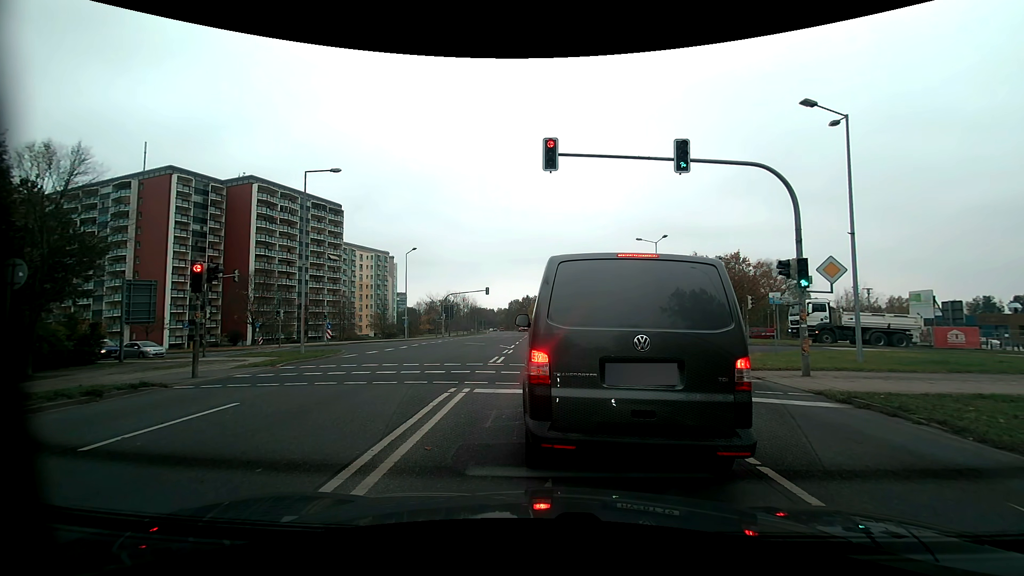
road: secondary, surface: asphalt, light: Day
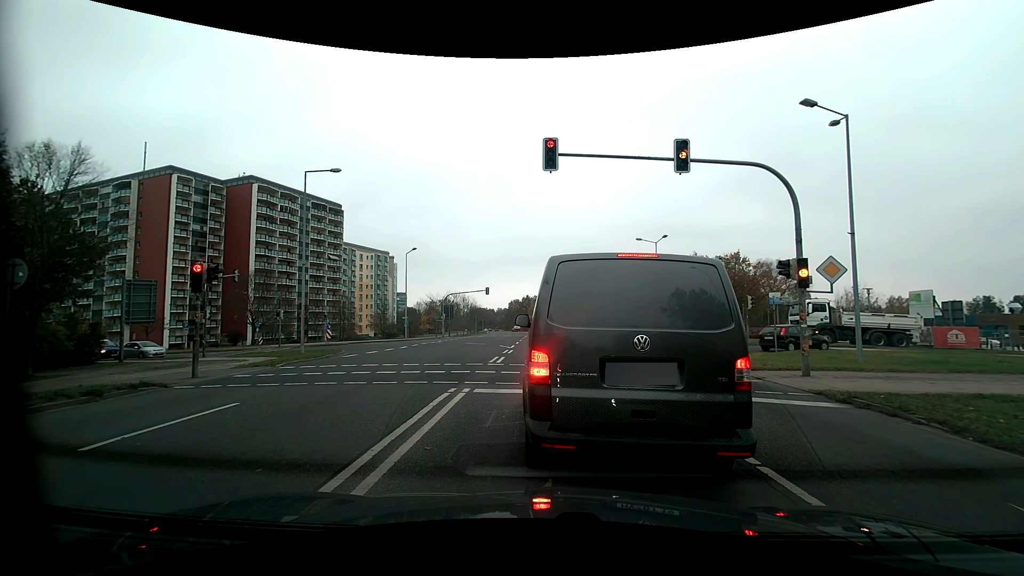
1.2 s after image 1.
(0.0, 0.0) m; 0°
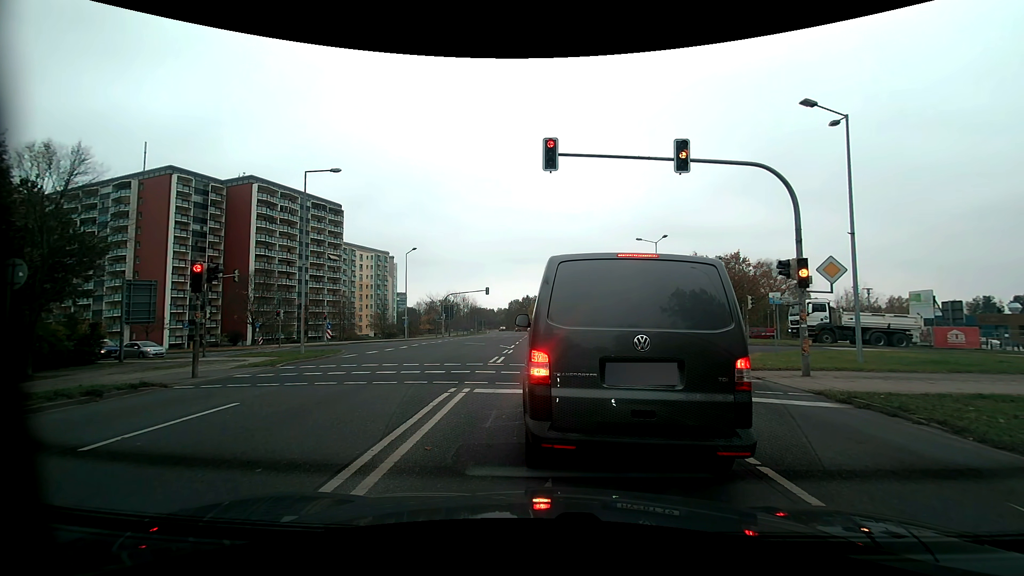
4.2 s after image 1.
(0.0, 0.0) m; 0°
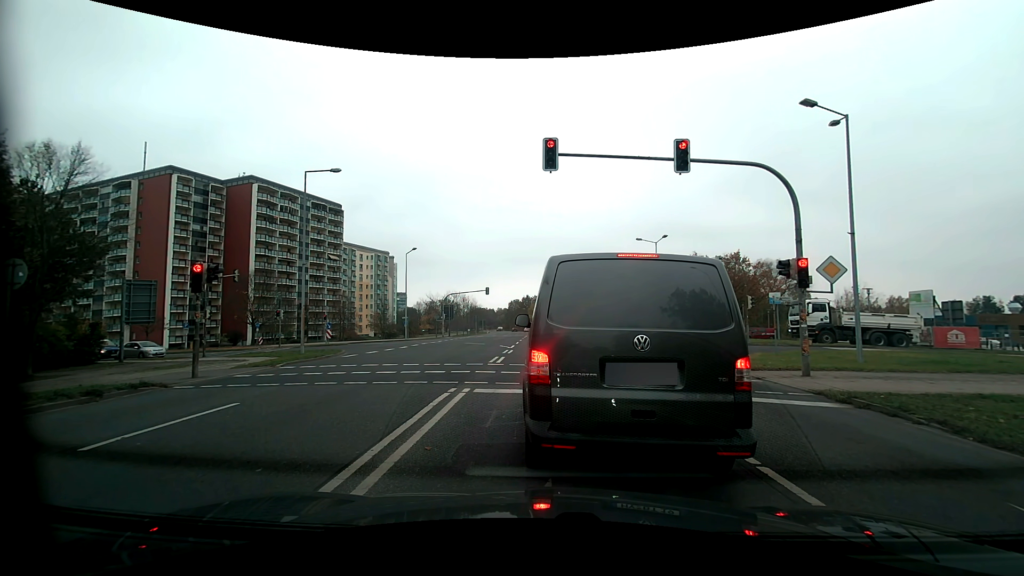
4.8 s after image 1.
(0.0, 0.0) m; 0°
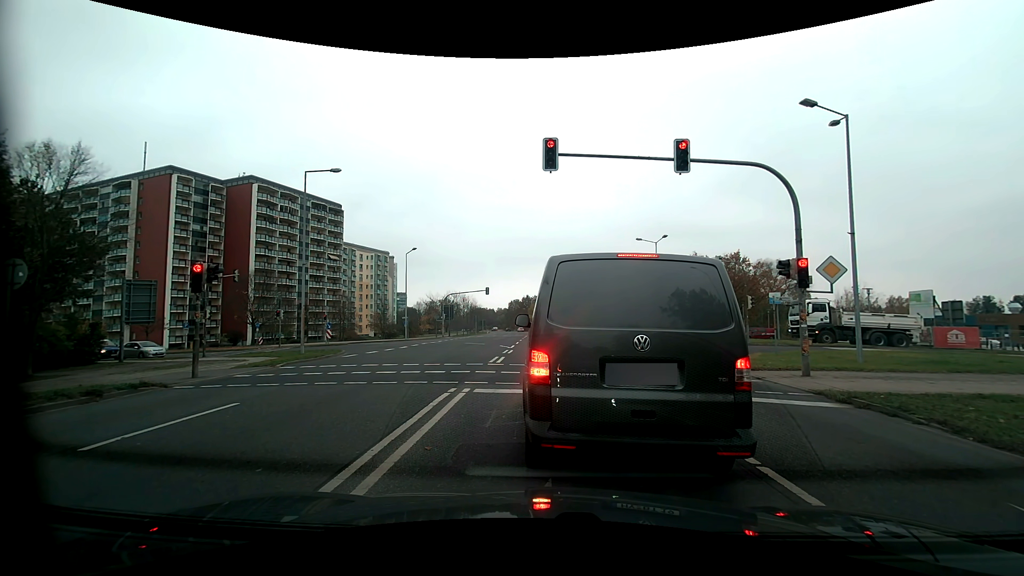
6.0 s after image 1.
(0.0, 0.0) m; 0°
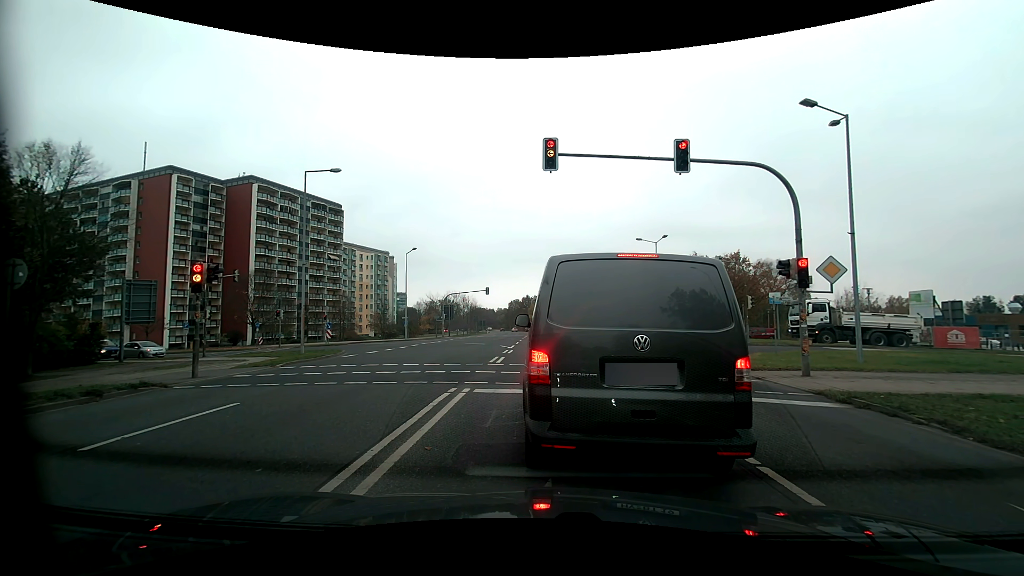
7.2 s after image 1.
(0.0, 0.0) m; 0°
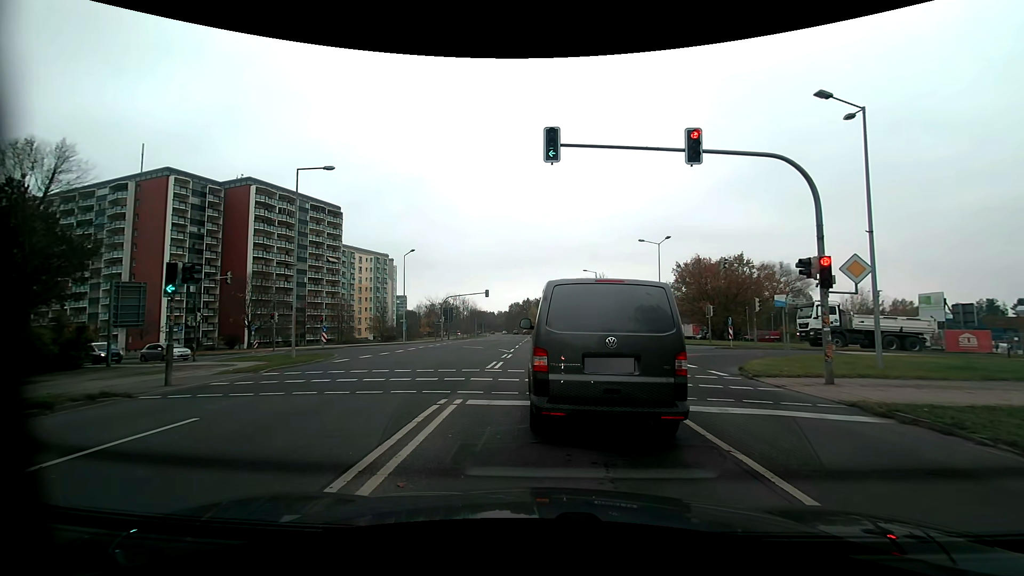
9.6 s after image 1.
(0.0, +1.3) m; 0°
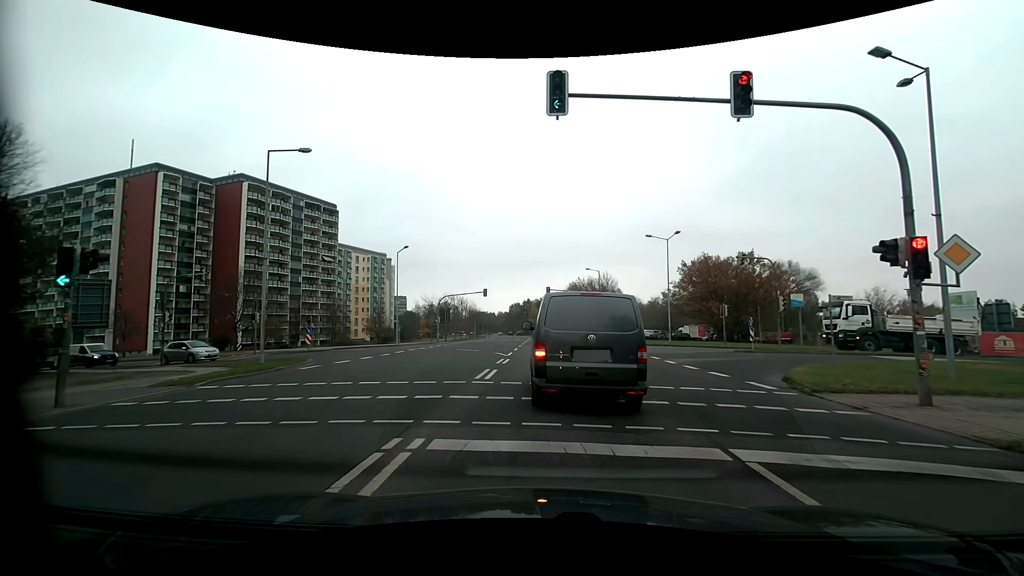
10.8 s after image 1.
(0.0, +3.4) m; 0°
(0, +10) (0, +20) (-1, +30) (-6, +38) (-15, +43) (-24, +46) (-34, +49) (-44, +52) (-53, +54) (-63, +57) m
